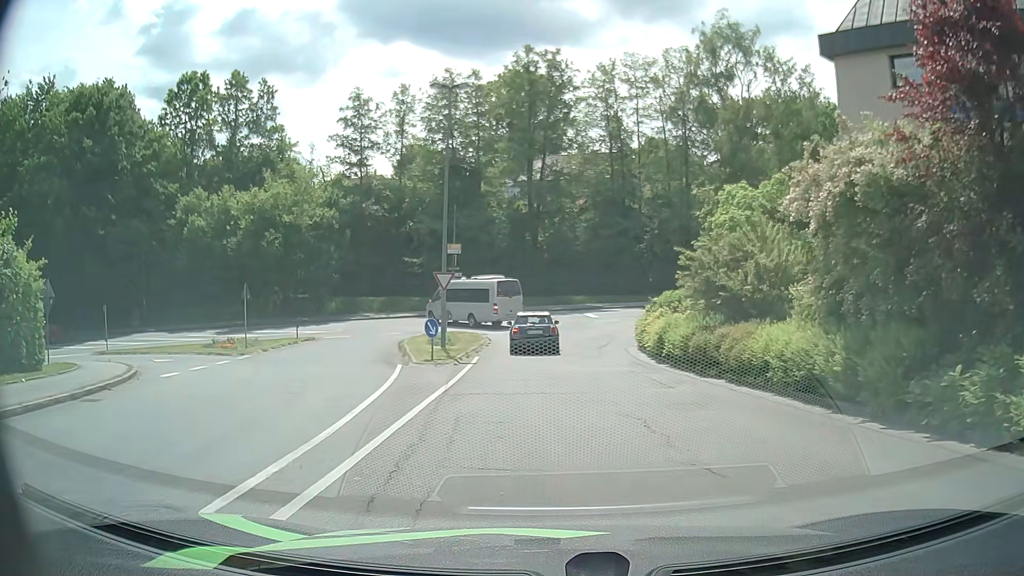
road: unclassified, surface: asphalt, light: Day
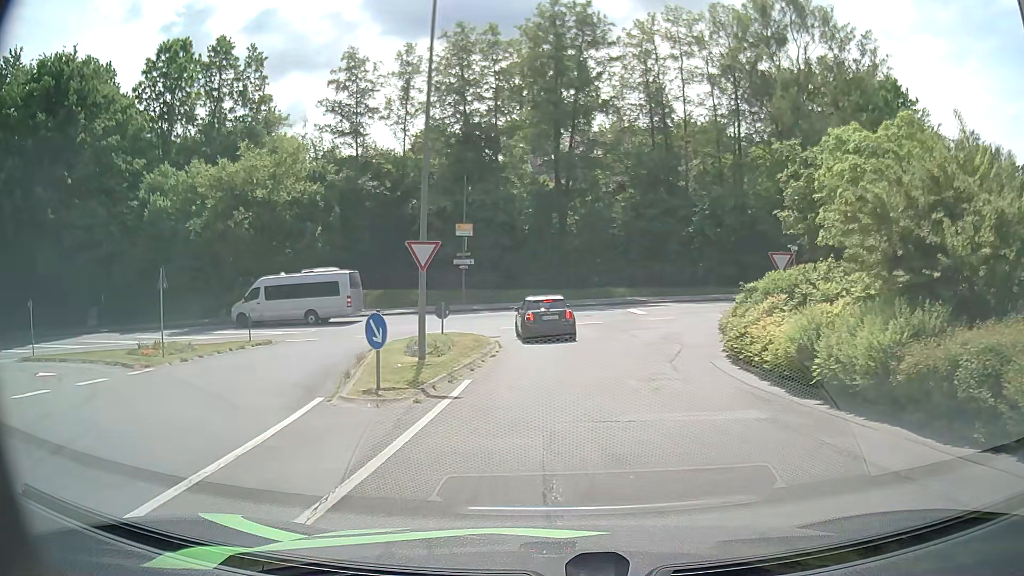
(-0.3, +9.5) m; -2°
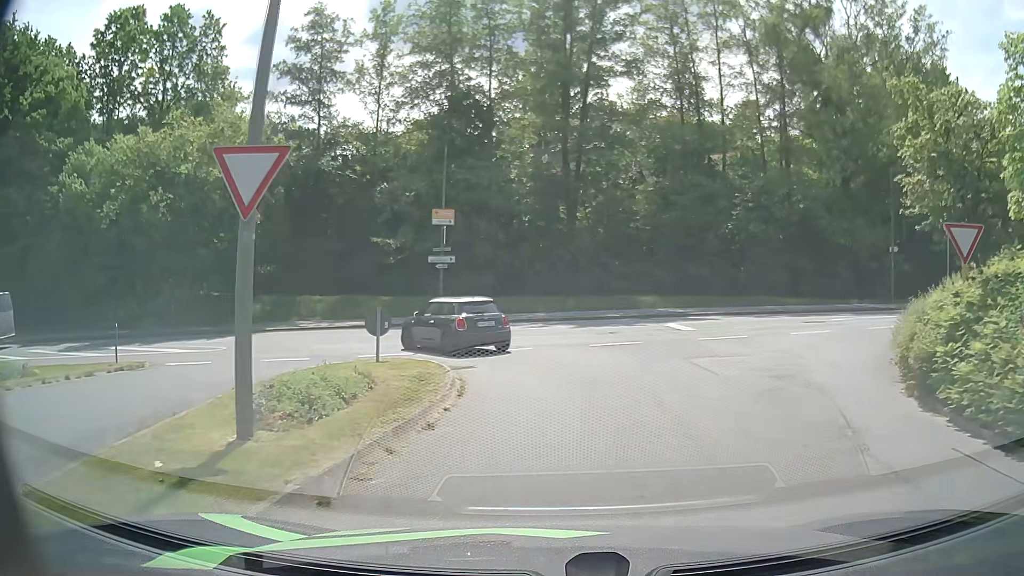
(-0.2, +10.0) m; 0°
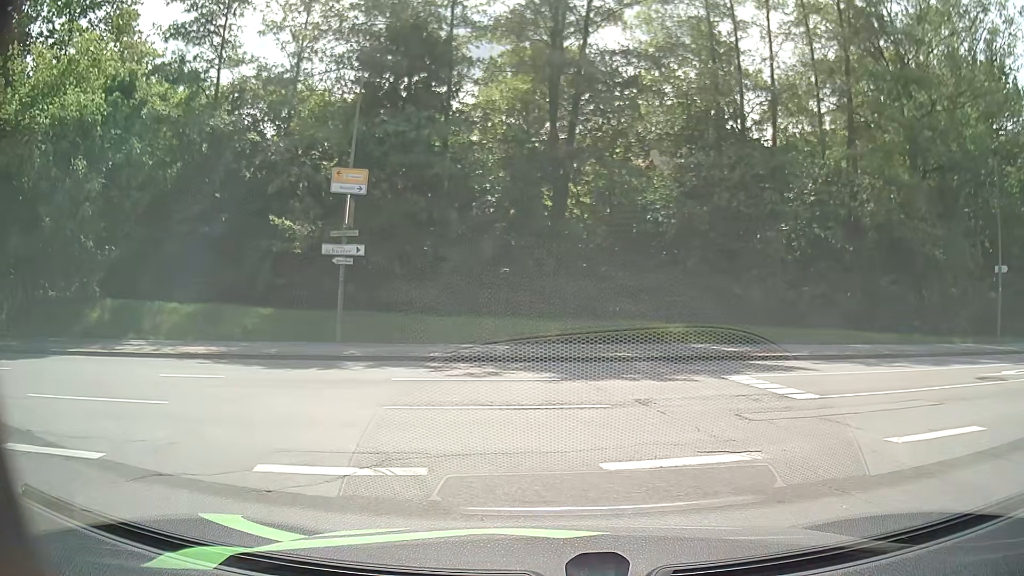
(+0.3, +12.0) m; 0°
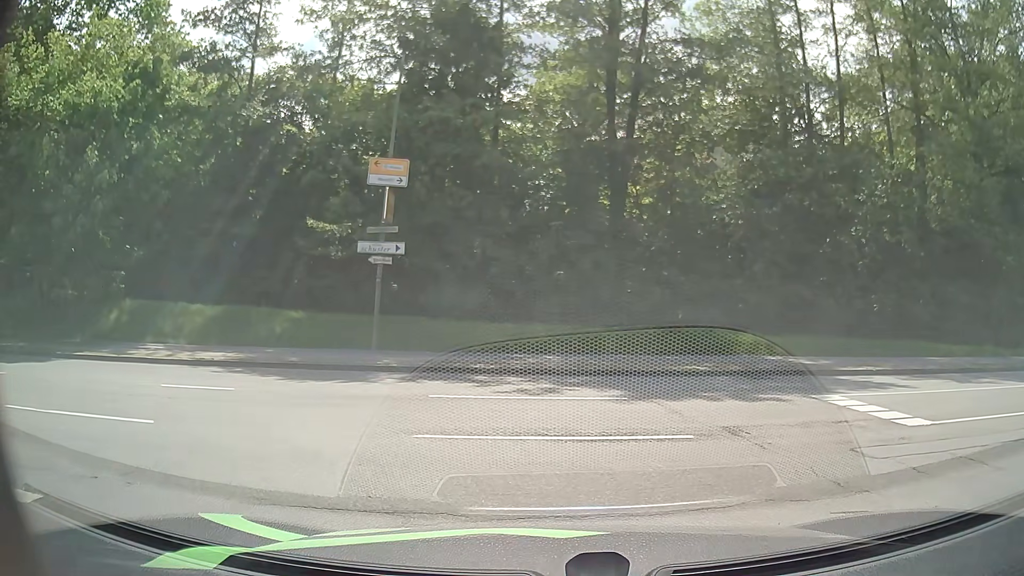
(0.0, +1.7) m; -2°
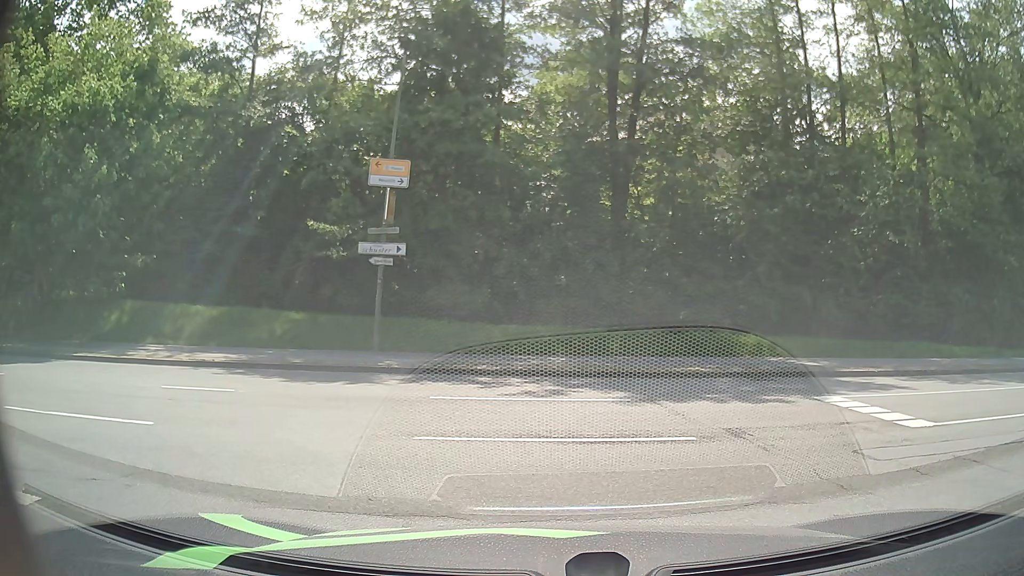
(0.0, +0.1) m; 0°
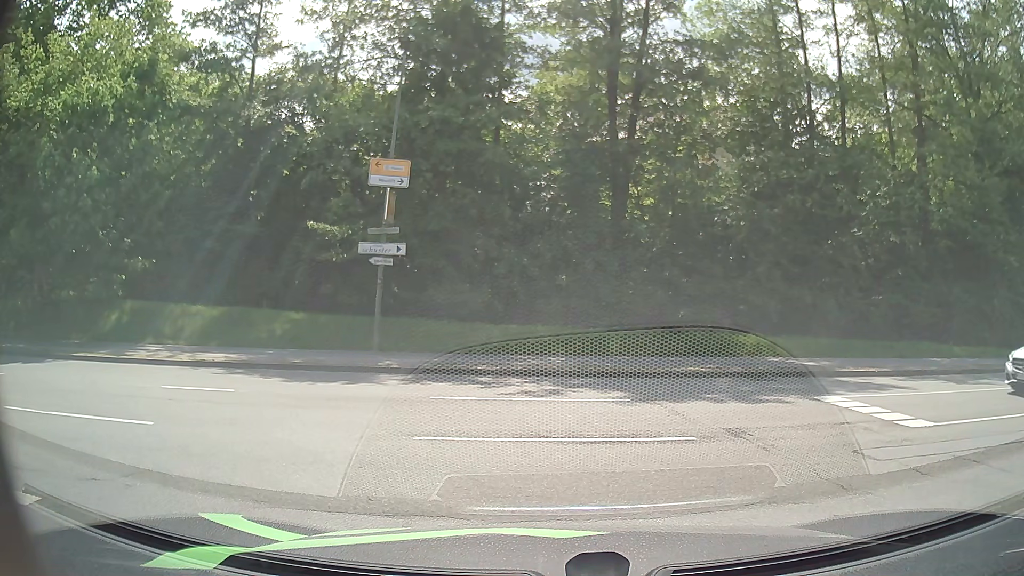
(0.0, 0.0) m; 0°
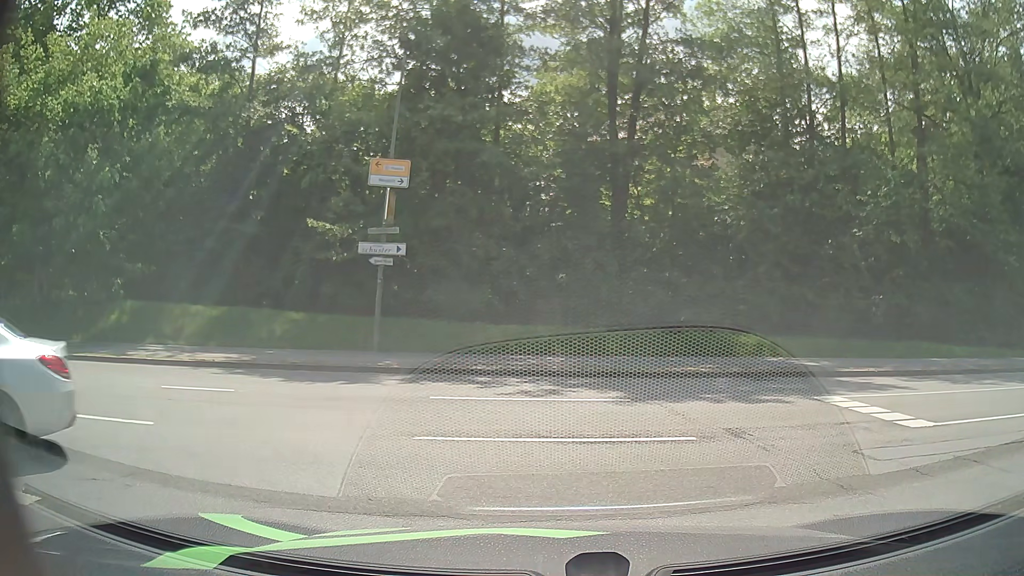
(0.0, 0.0) m; 0°
(-4, +9) (-13, +12) (-23, +12) (-33, +9) (-42, +6) (-51, +1) (-59, -5) (-67, -11) (-75, -17) (-82, -24) m
